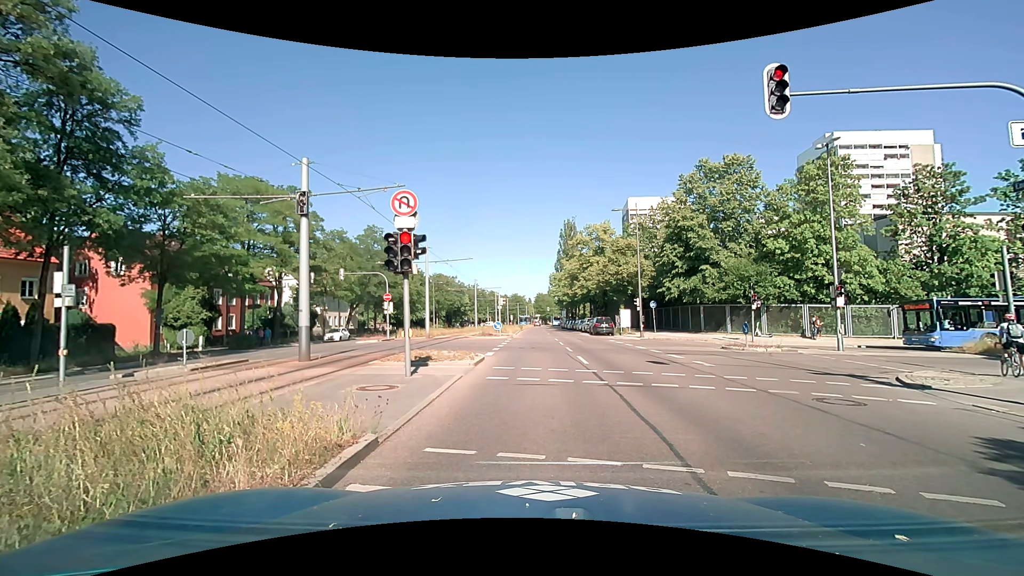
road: secondary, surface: asphalt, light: Day
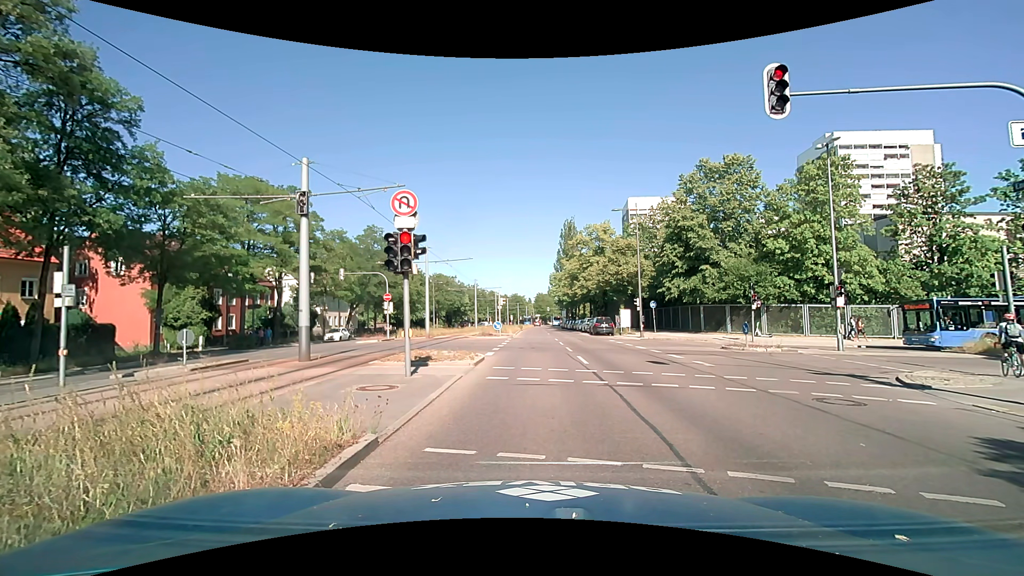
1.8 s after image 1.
(0.0, 0.0) m; 0°
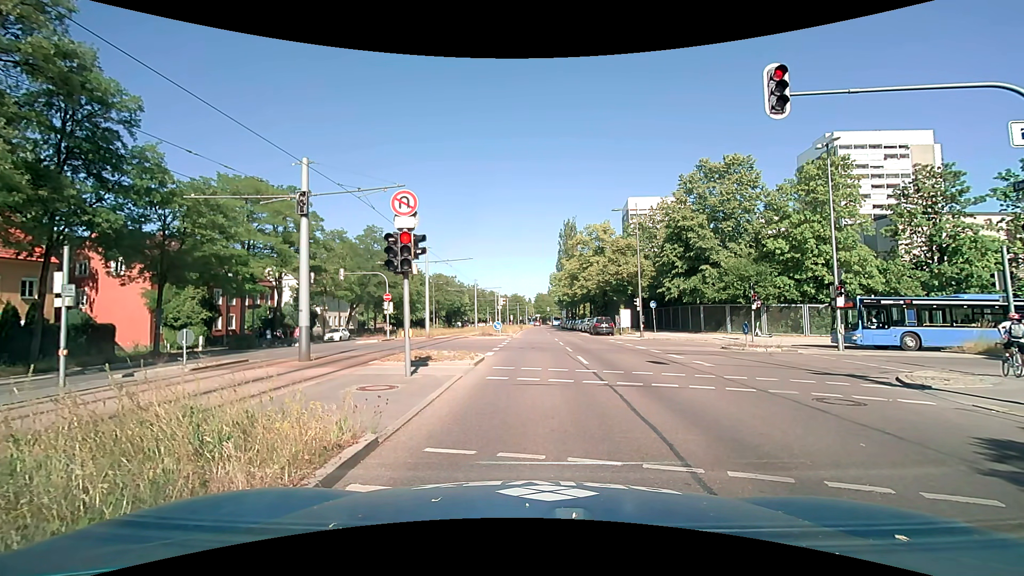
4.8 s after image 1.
(0.0, 0.0) m; 0°
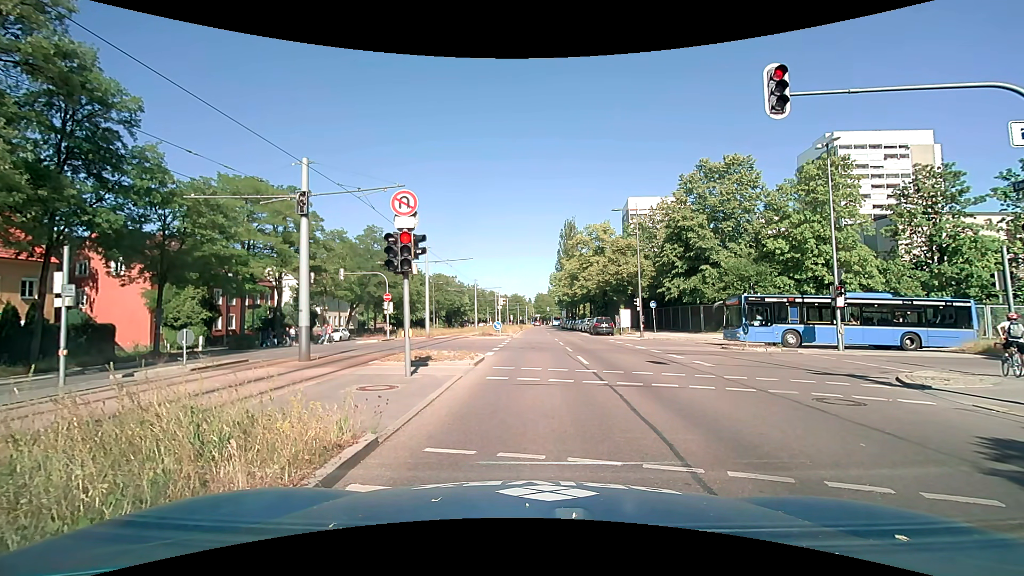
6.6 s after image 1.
(0.0, 0.0) m; 0°
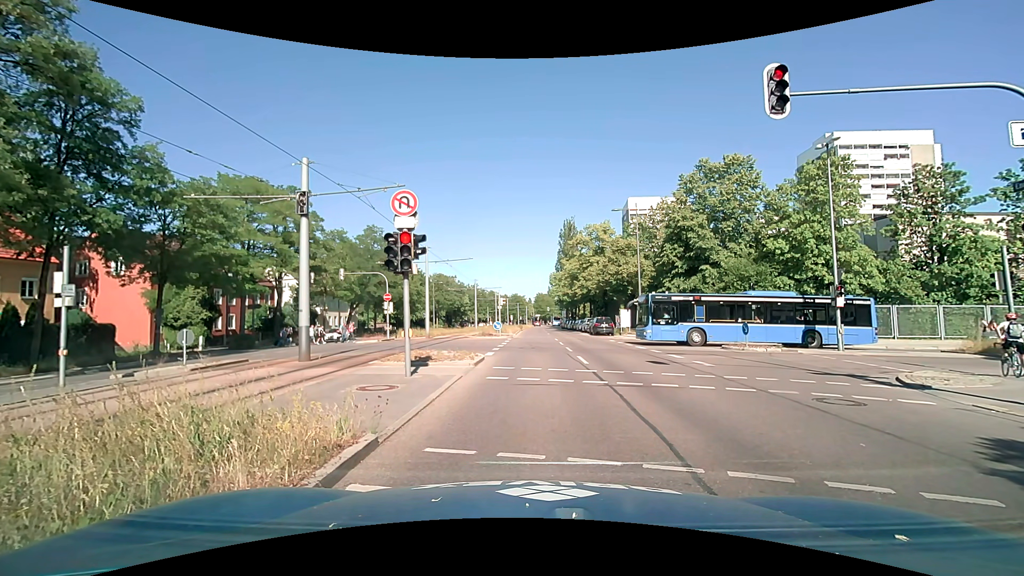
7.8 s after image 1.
(0.0, 0.0) m; 0°
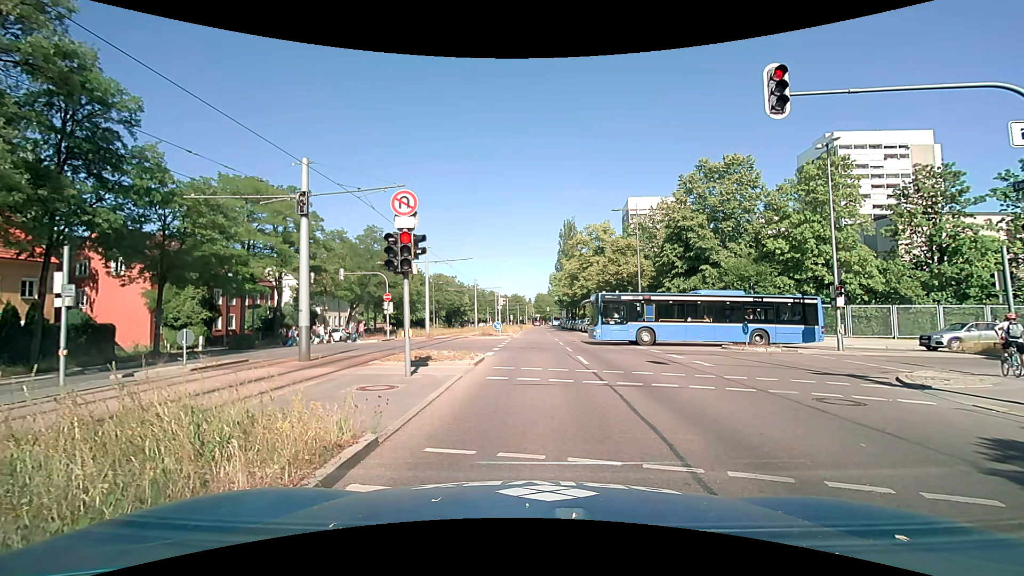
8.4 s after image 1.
(0.0, 0.0) m; 0°
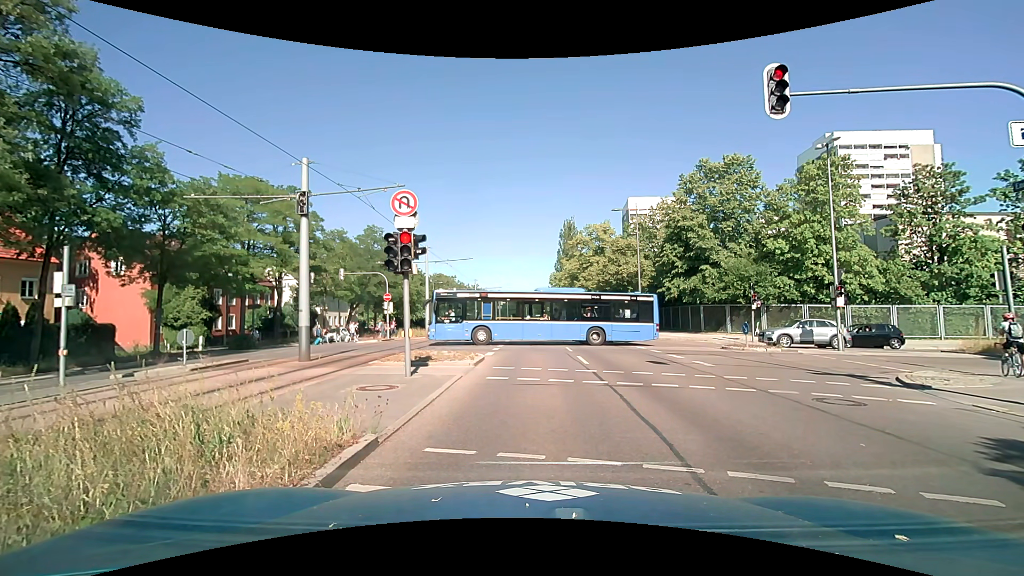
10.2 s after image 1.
(0.0, 0.0) m; 0°
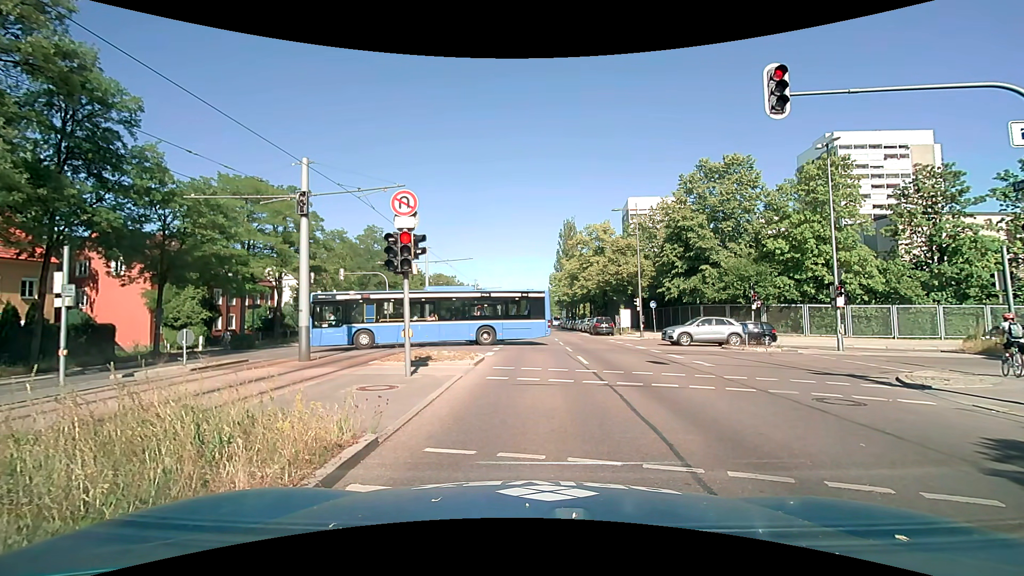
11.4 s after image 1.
(0.0, 0.0) m; 0°
(0, +10) (0, +20) (+1, +30) (+1, +40) (+1, +50) (+1, +60) (+1, +70) (+1, +80) (+2, +90) (+2, +100) m
